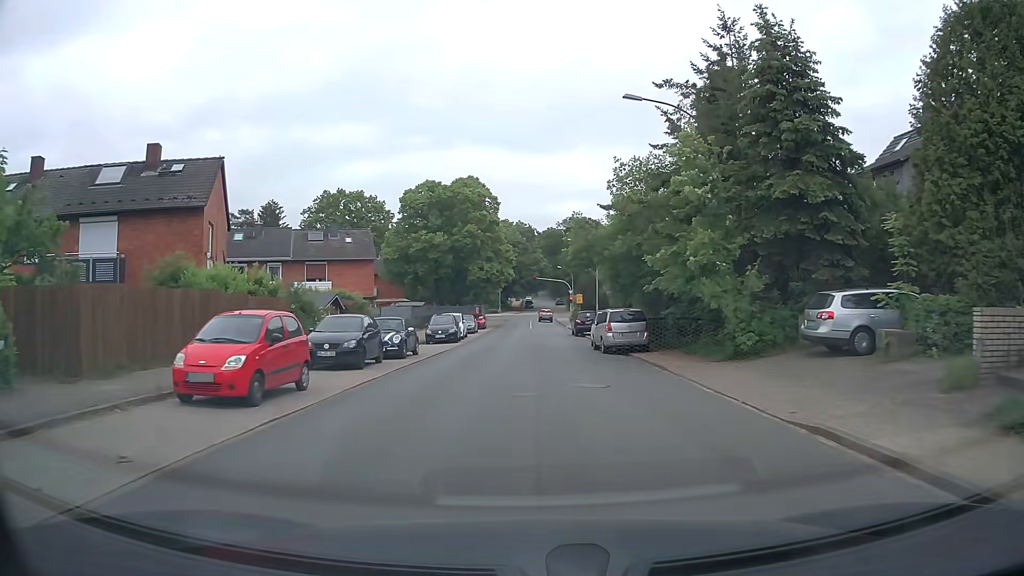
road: unclassified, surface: asphalt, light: Day
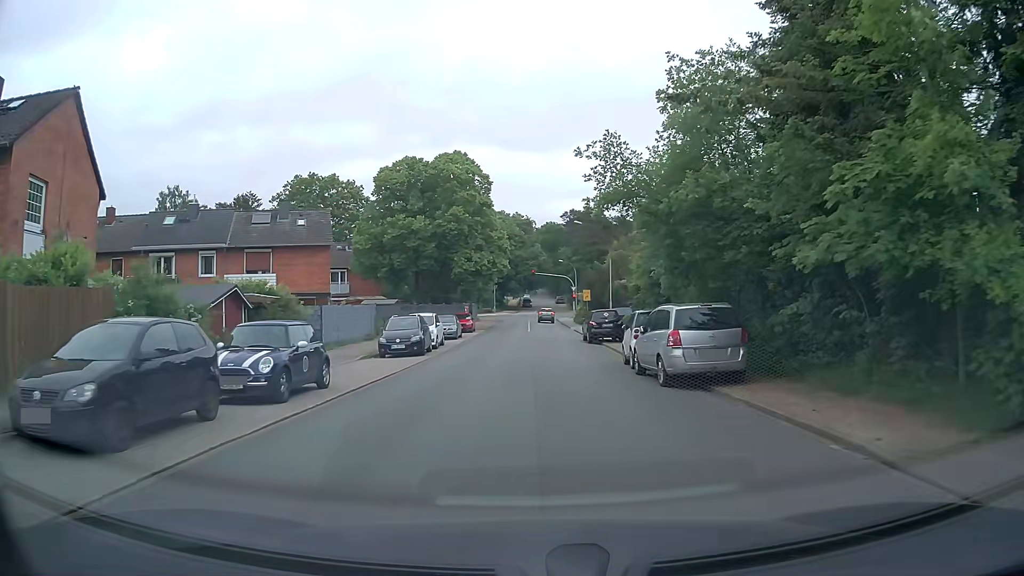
(0.0, +11.3) m; 0°
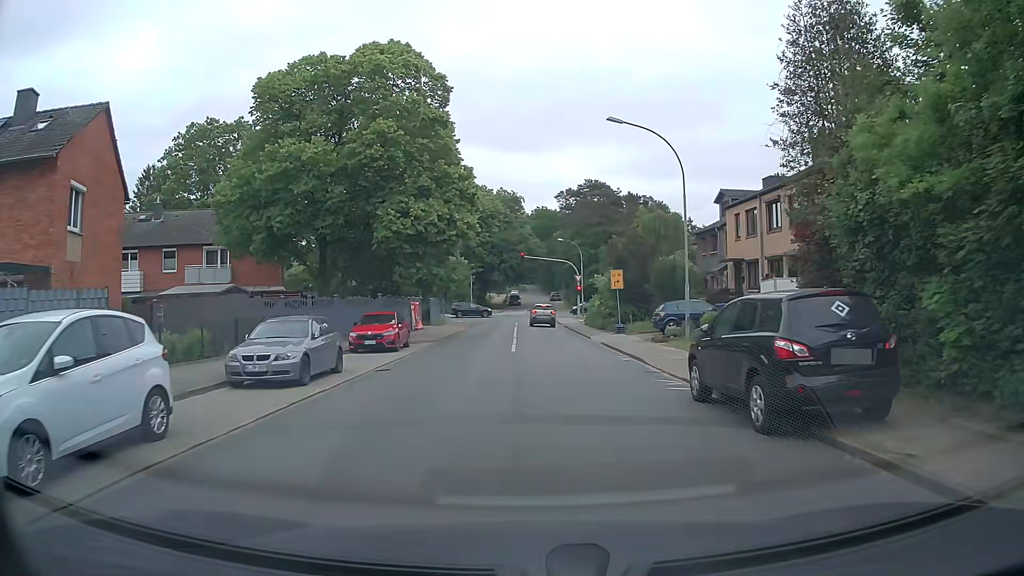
(+0.1, +25.7) m; 0°
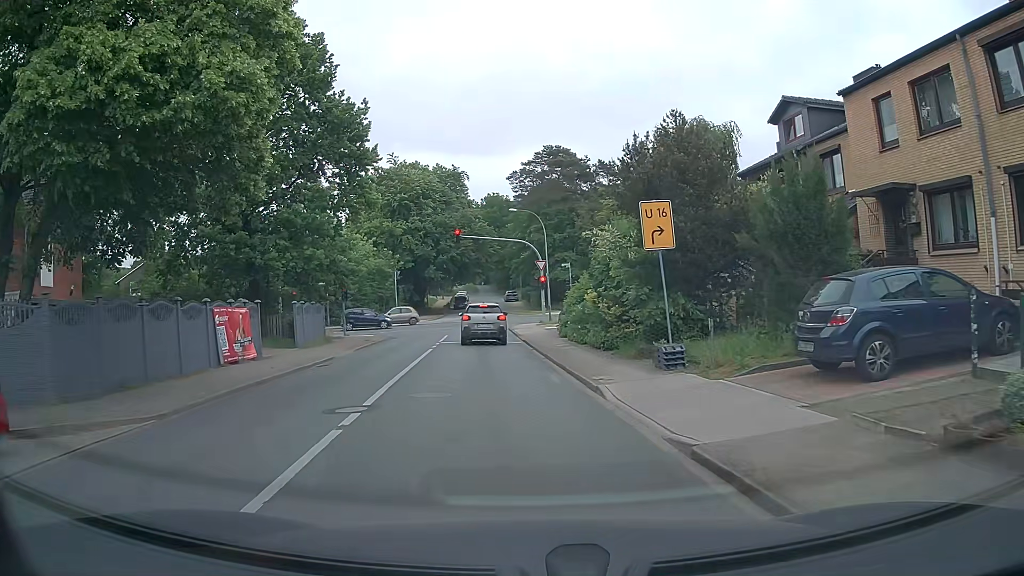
(+1.1, +21.0) m; +4°
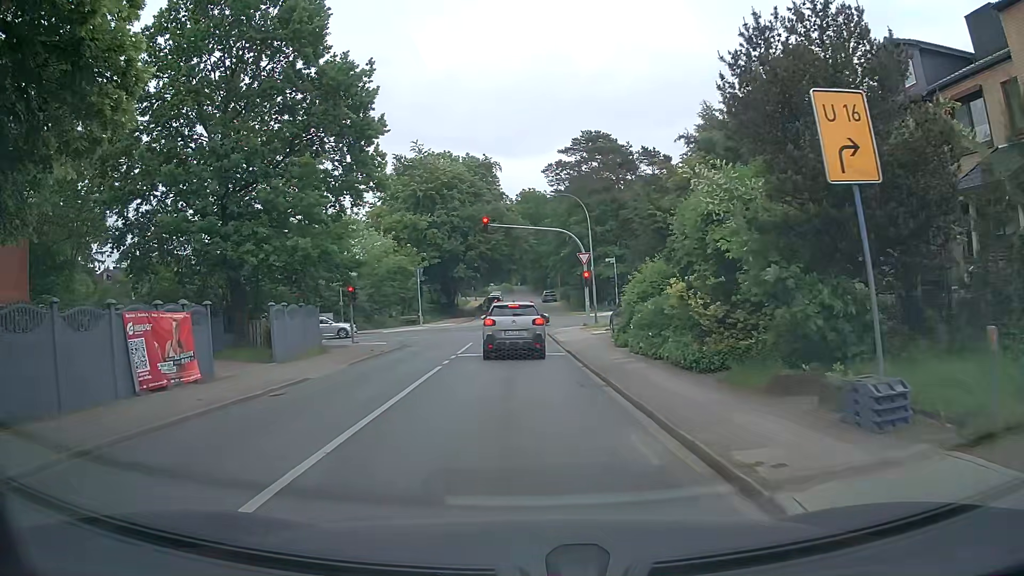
(-0.1, +6.7) m; -2°
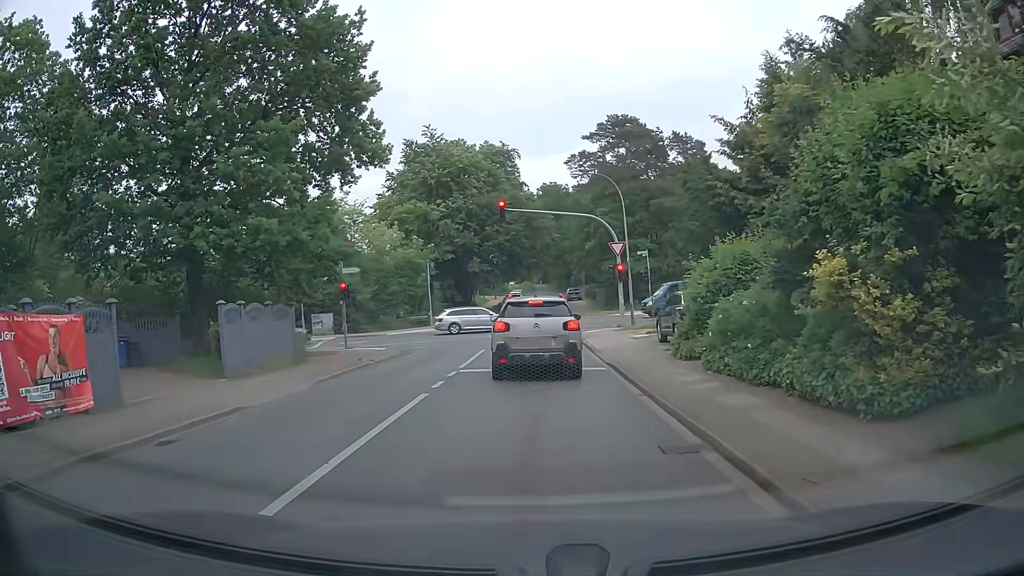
(-0.2, +5.5) m; -3°
